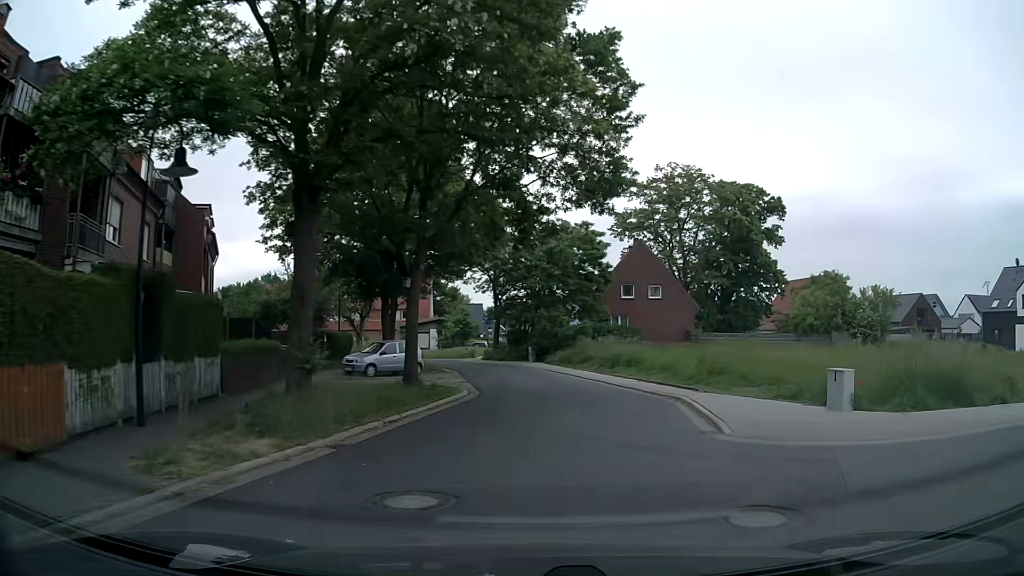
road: residential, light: Day
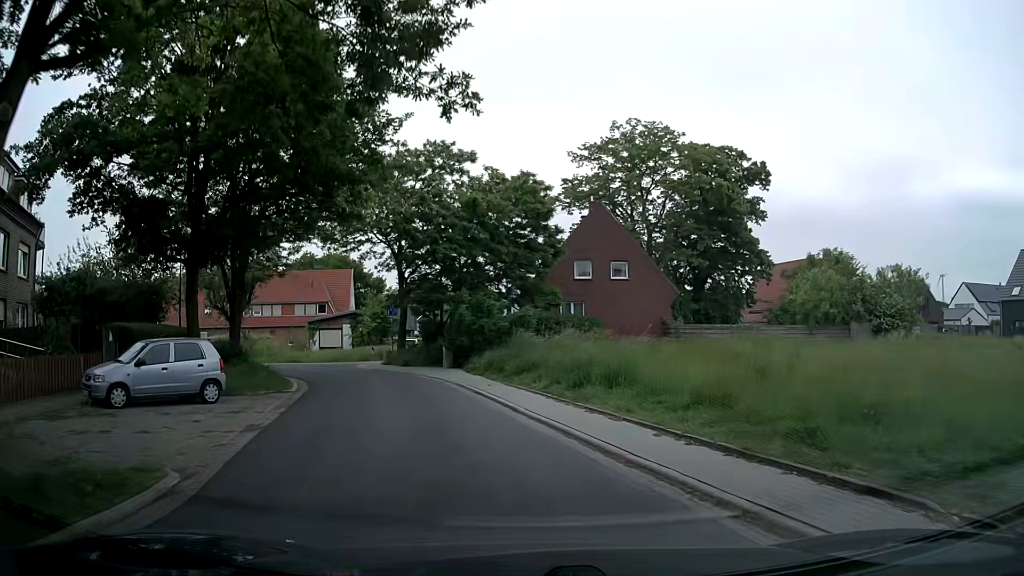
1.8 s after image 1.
(+1.1, +13.6) m; +5°
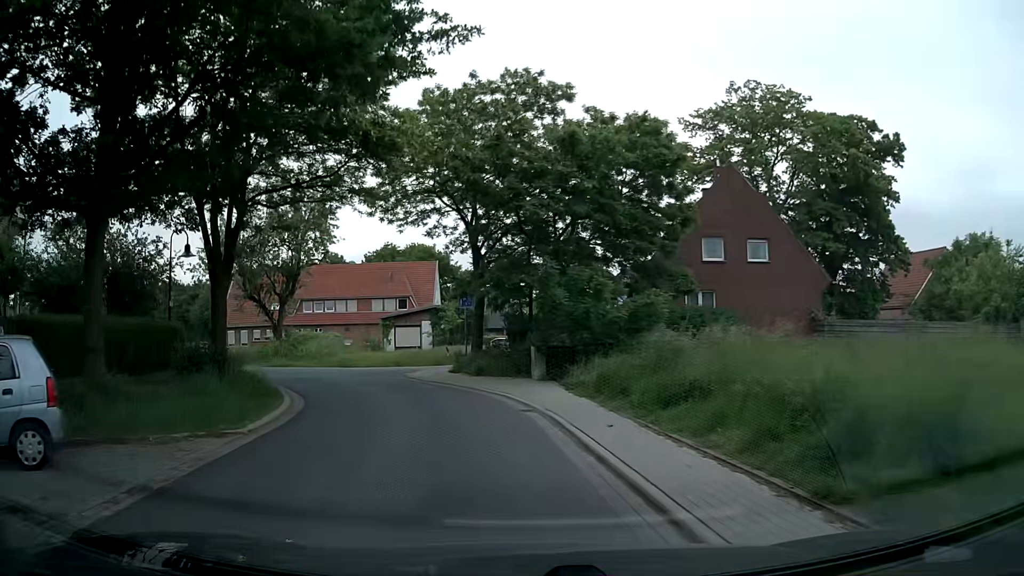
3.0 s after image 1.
(-0.6, +8.9) m; -8°
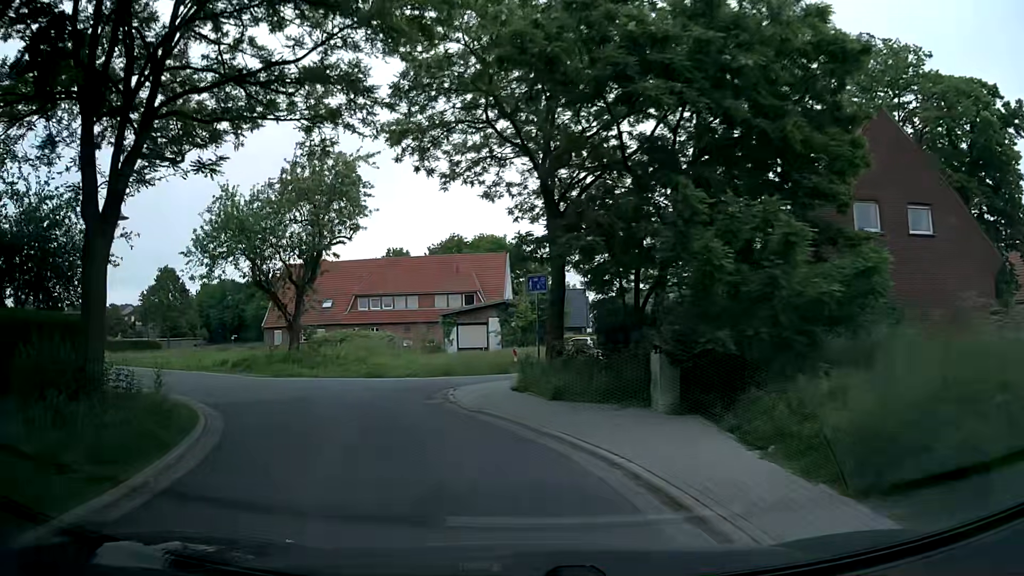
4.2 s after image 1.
(-0.6, +8.6) m; -6°
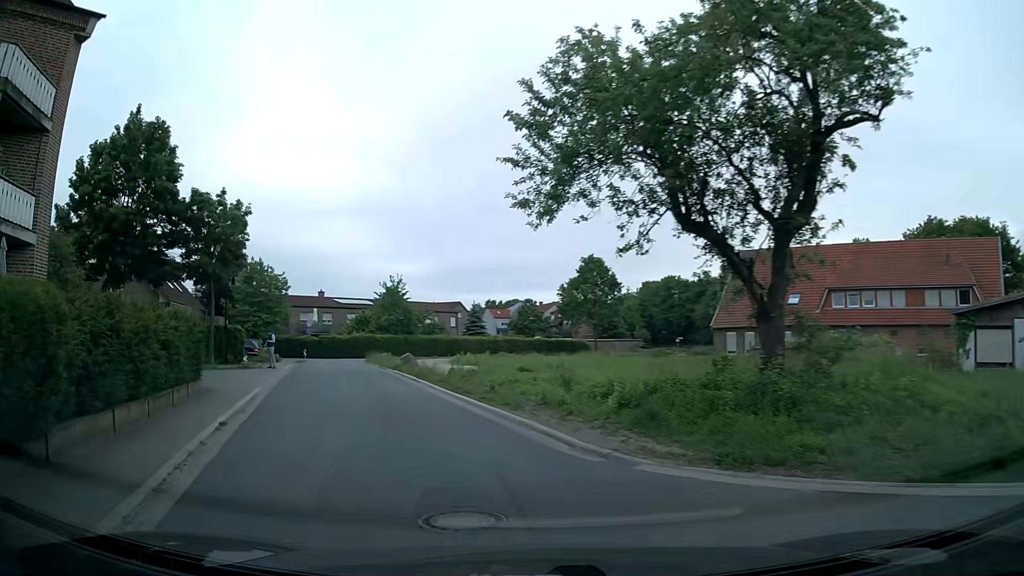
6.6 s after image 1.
(-5.2, +15.7) m; -39°
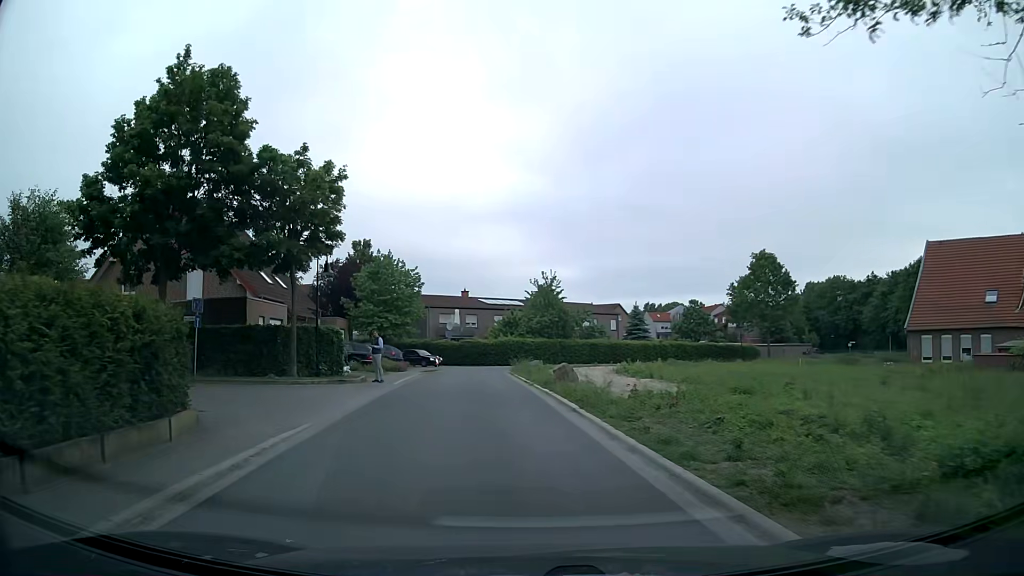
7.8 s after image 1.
(-1.1, +8.7) m; -13°
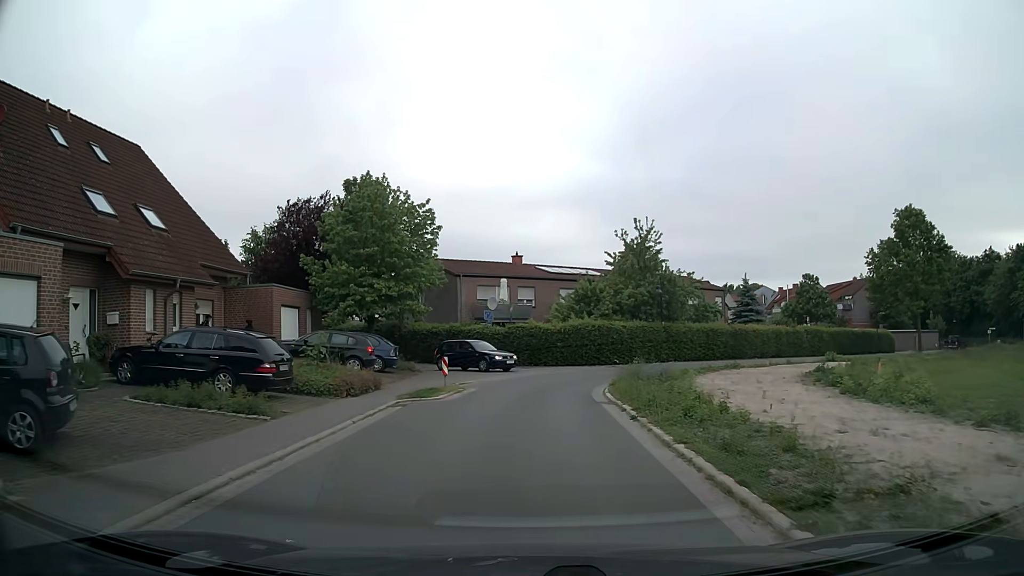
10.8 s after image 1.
(-1.3, +22.3) m; -5°
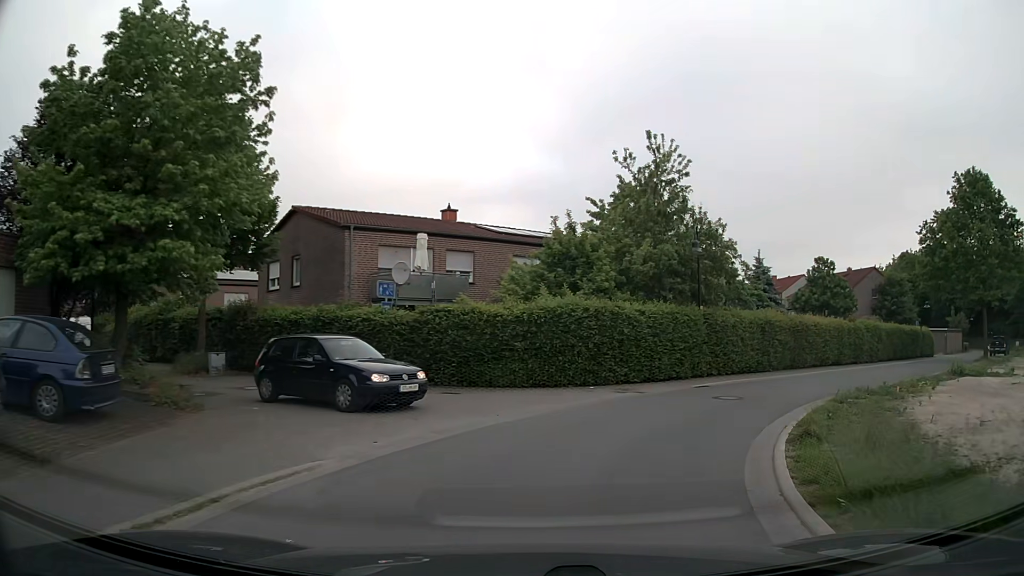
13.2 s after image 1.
(+0.3, +17.4) m; +6°
(+2, +10) (+7, +18) (+13, +26) (+20, +33) (+27, +40) (+34, +48) (+41, +54) (+50, +60) (+56, +67) (+60, +76) m
